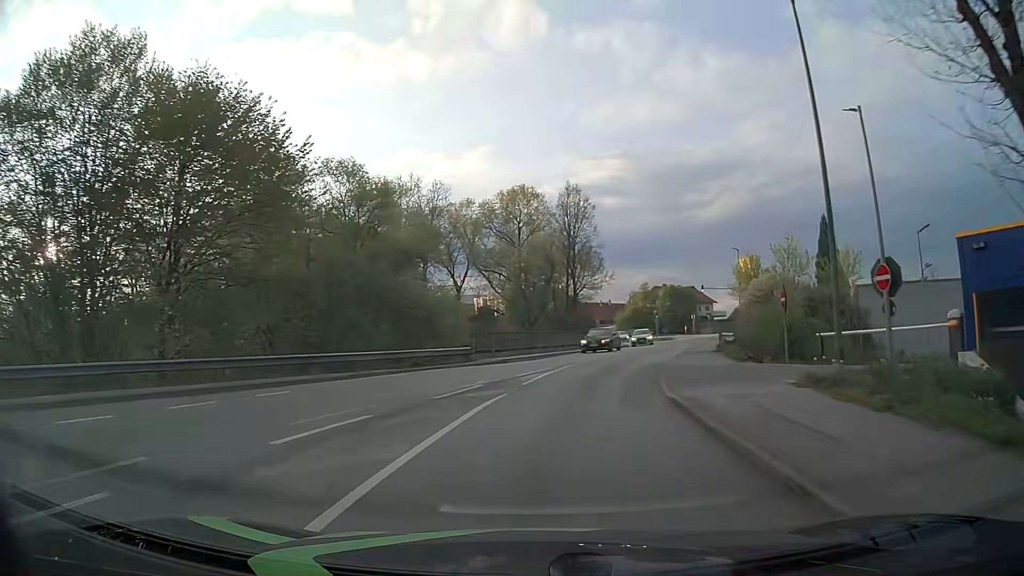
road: tertiary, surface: asphalt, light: Day
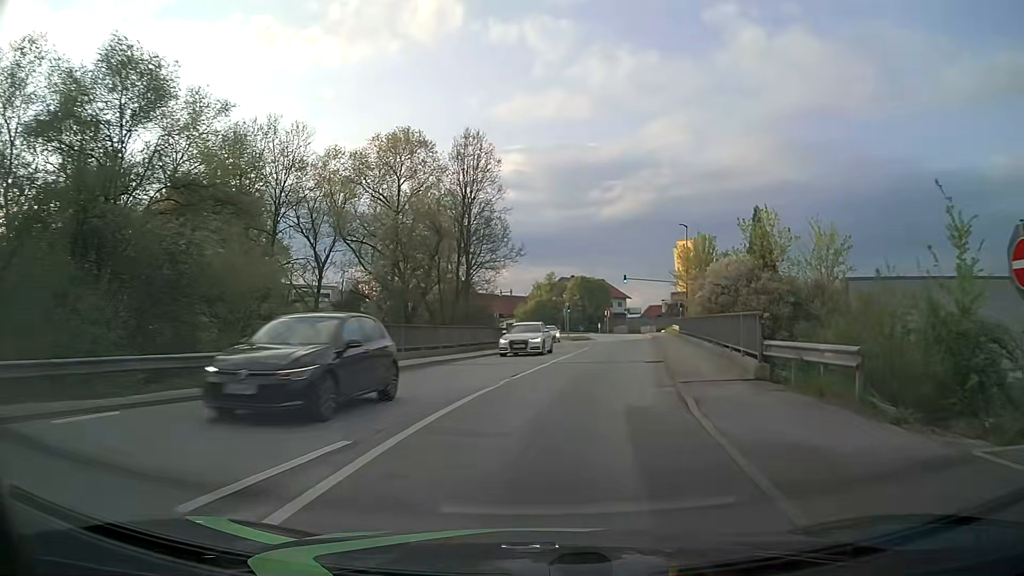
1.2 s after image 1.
(+1.1, +14.9) m; +9°
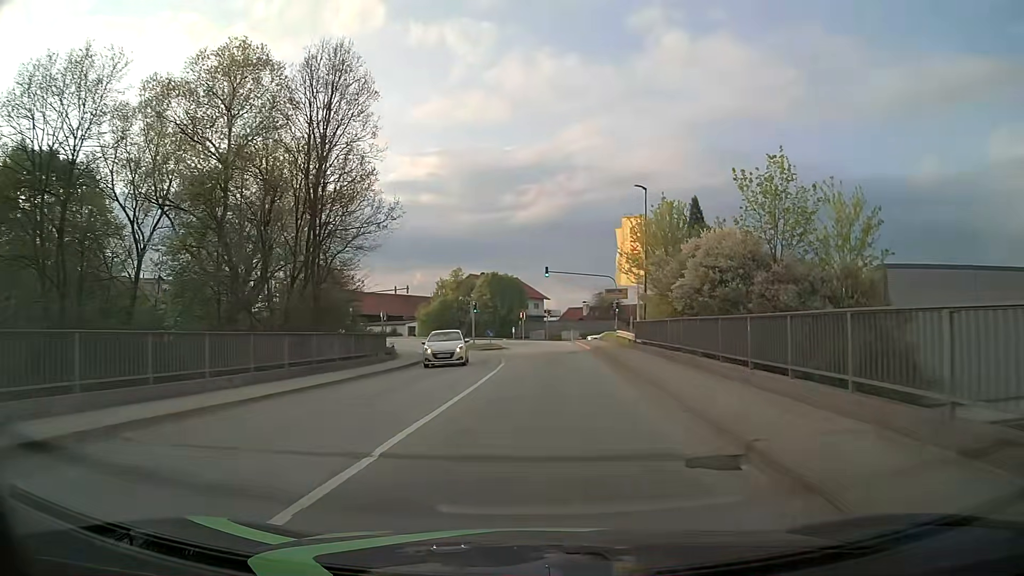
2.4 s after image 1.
(+1.1, +15.0) m; +7°
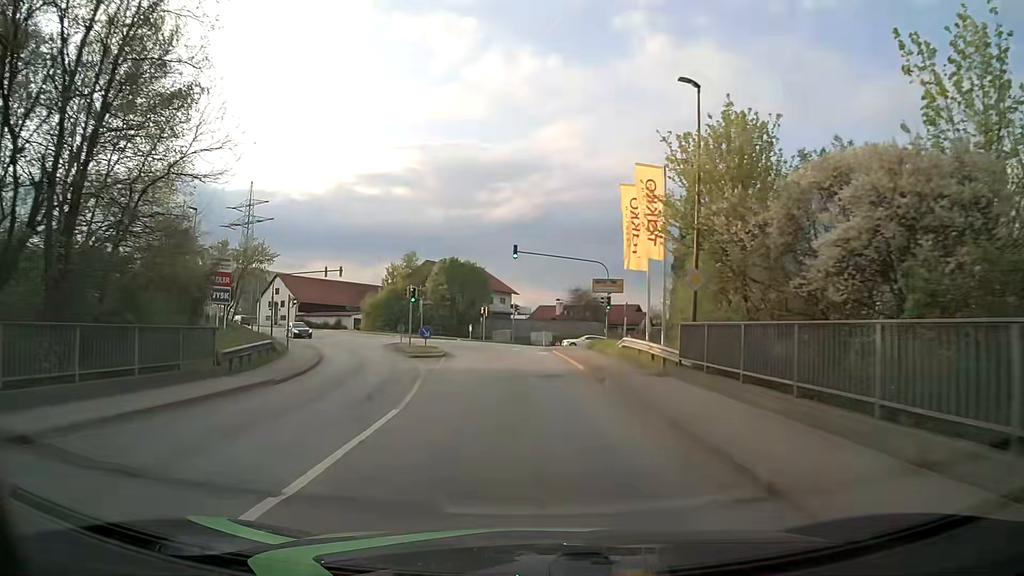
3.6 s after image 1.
(+0.4, +15.2) m; +3°
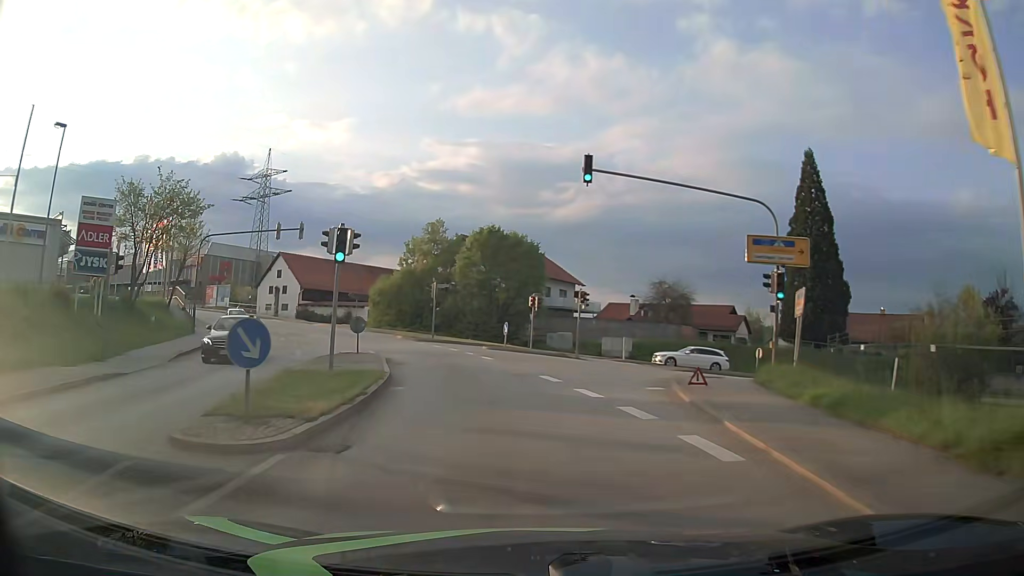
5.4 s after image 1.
(-0.8, +22.9) m; -5°
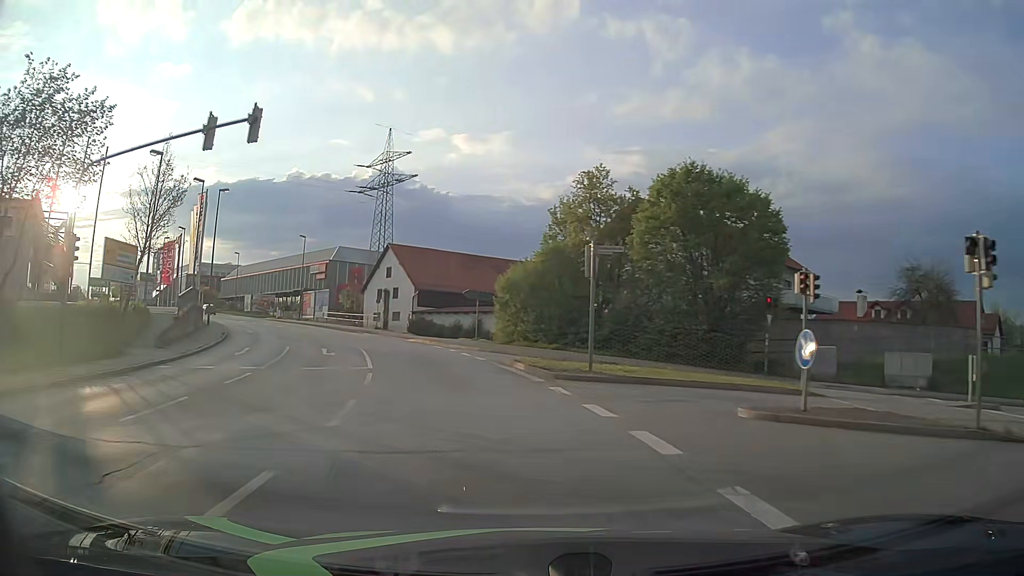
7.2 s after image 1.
(-2.6, +22.7) m; -15°
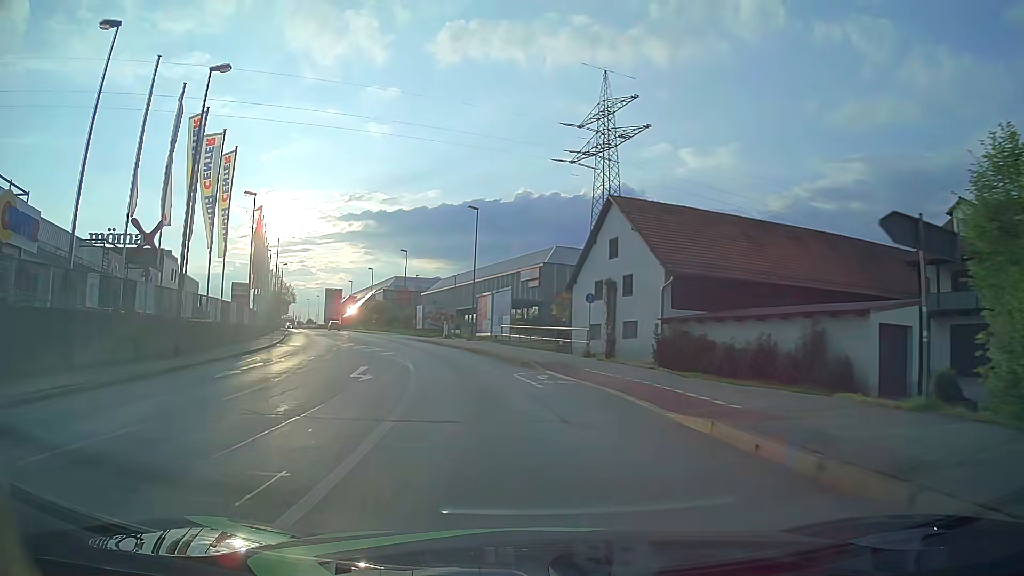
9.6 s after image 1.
(-5.4, +29.9) m; -20°
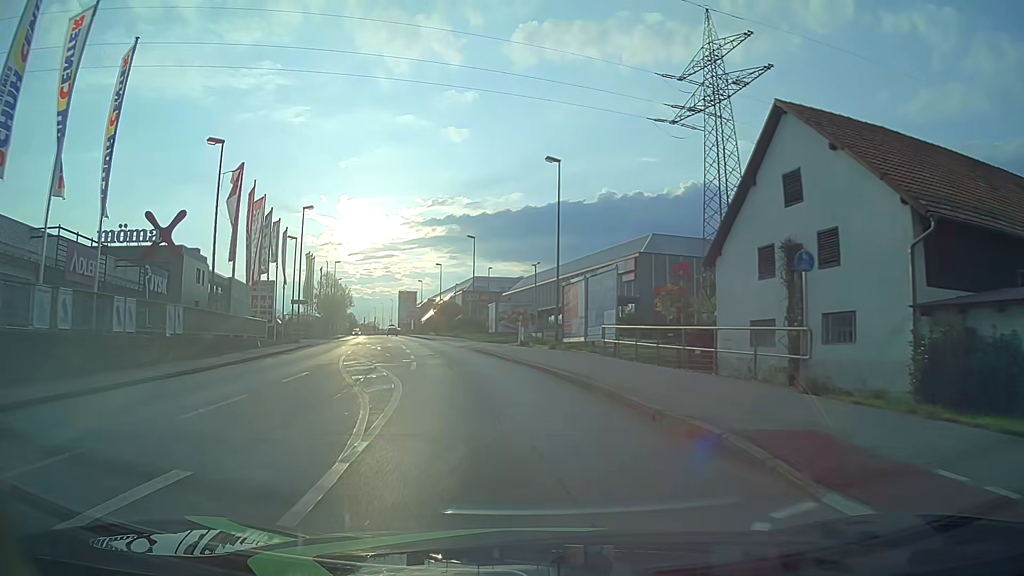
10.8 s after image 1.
(-1.0, +15.1) m; -7°
(0, +10) (-2, +20) (-4, +30) (-6, +39) (-8, +49) (-10, +59) (-13, +69) (-15, +78) (-17, +88) (-20, +98) m
